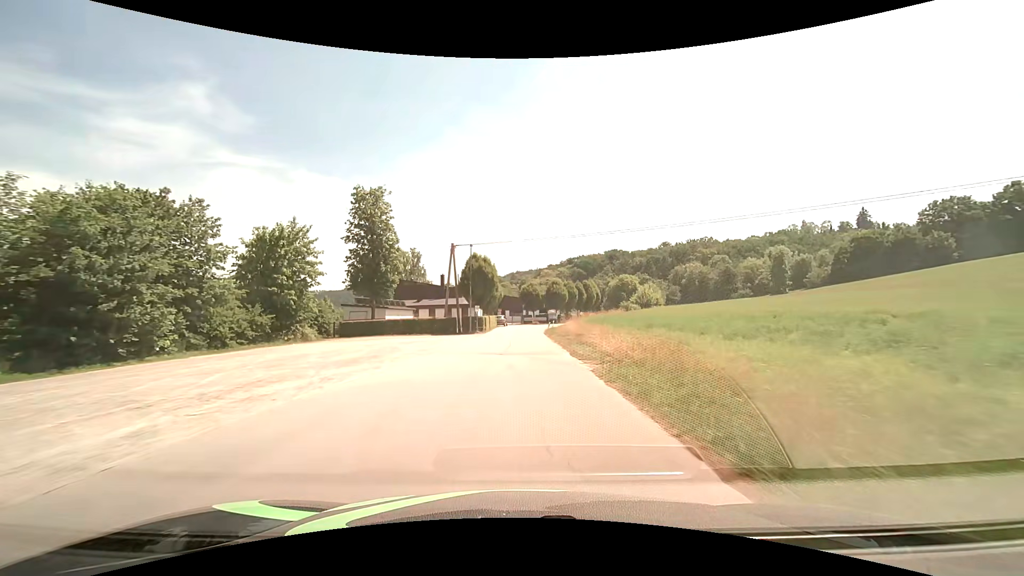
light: Day
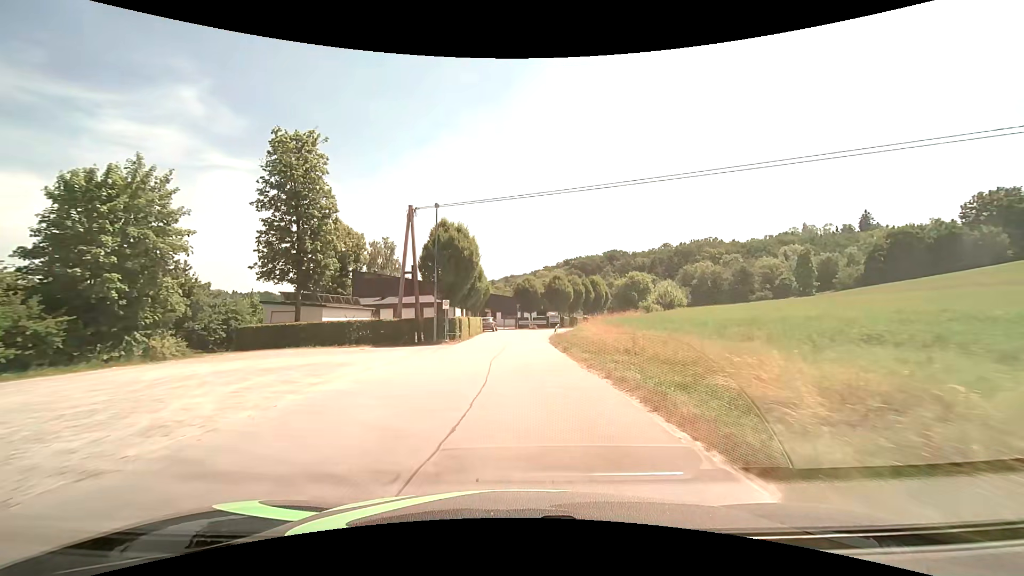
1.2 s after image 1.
(+0.1, +17.2) m; +1°
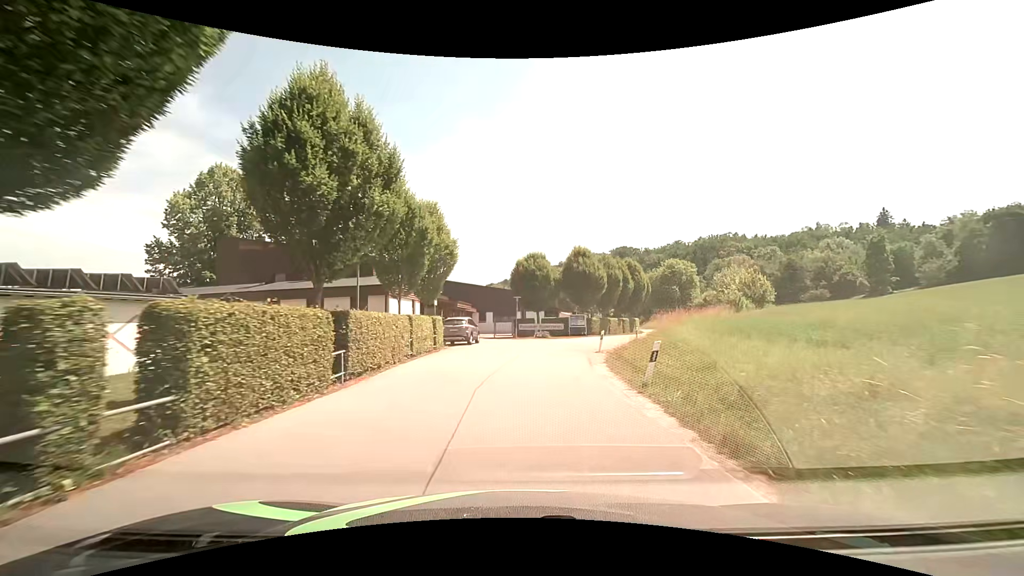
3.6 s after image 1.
(0.0, +27.3) m; 0°
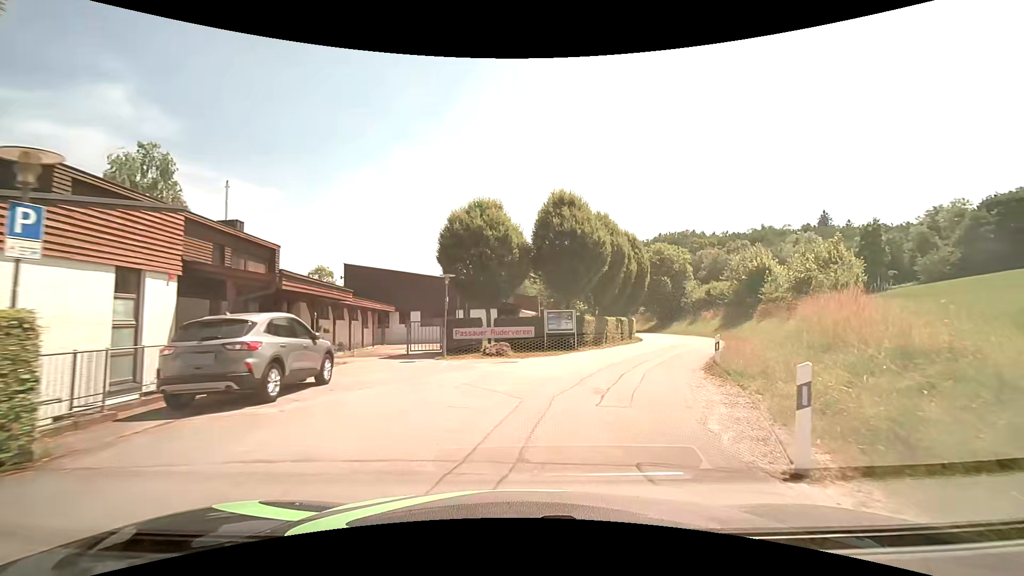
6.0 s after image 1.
(+0.6, +19.8) m; +6°
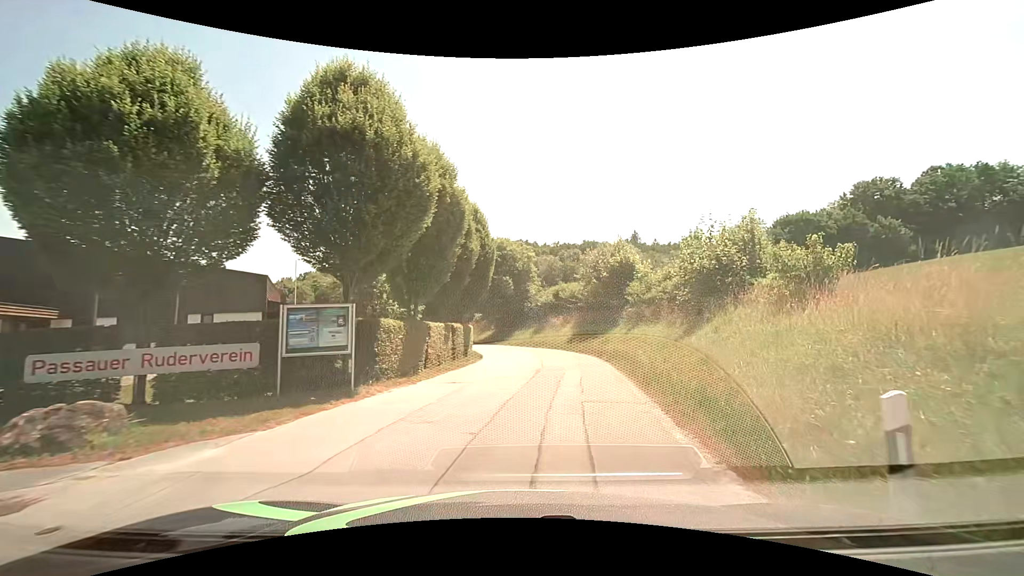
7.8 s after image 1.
(+1.9, +12.6) m; +19°
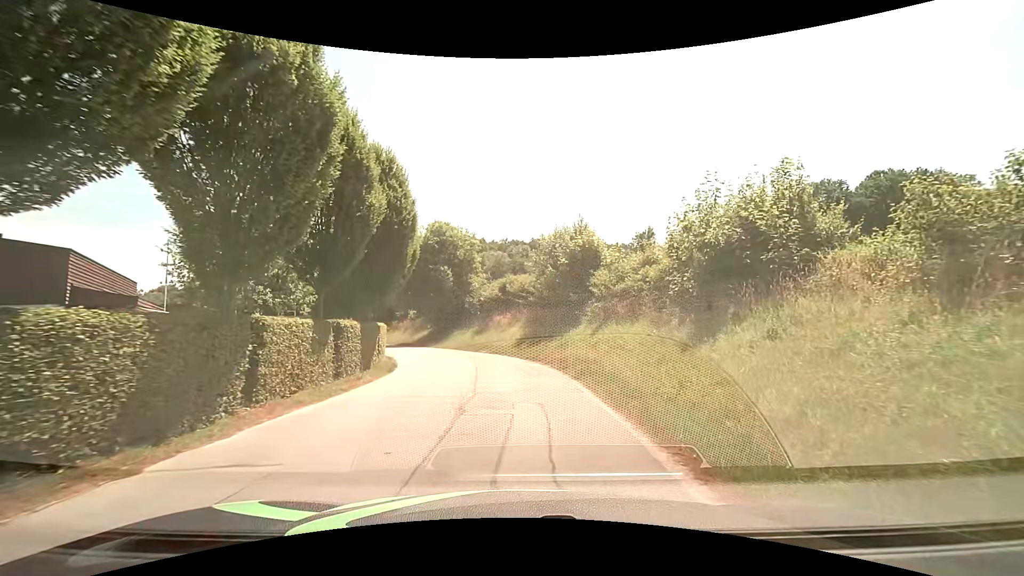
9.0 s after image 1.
(+0.5, +7.4) m; +6°
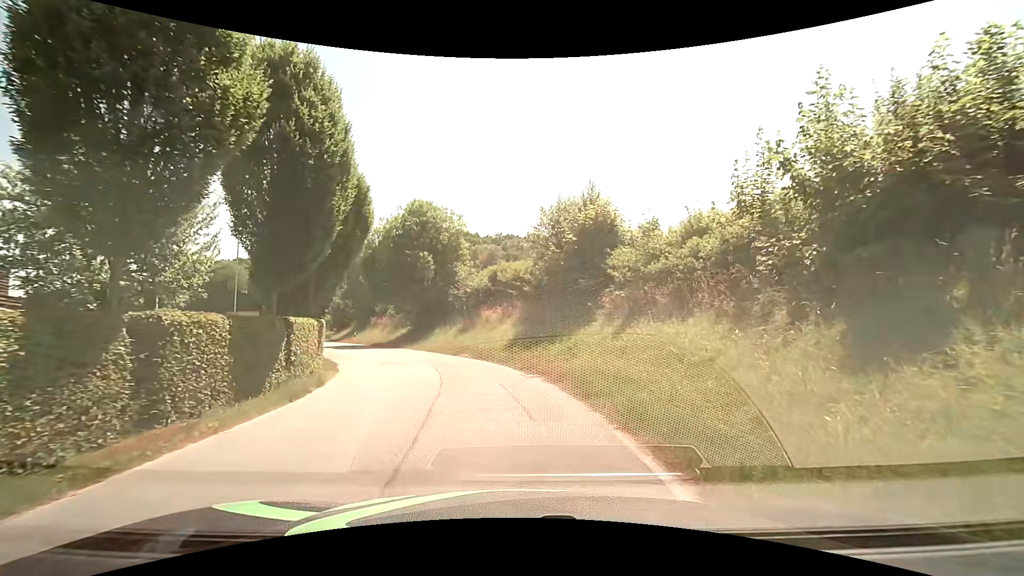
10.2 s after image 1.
(+0.1, +6.6) m; +1°
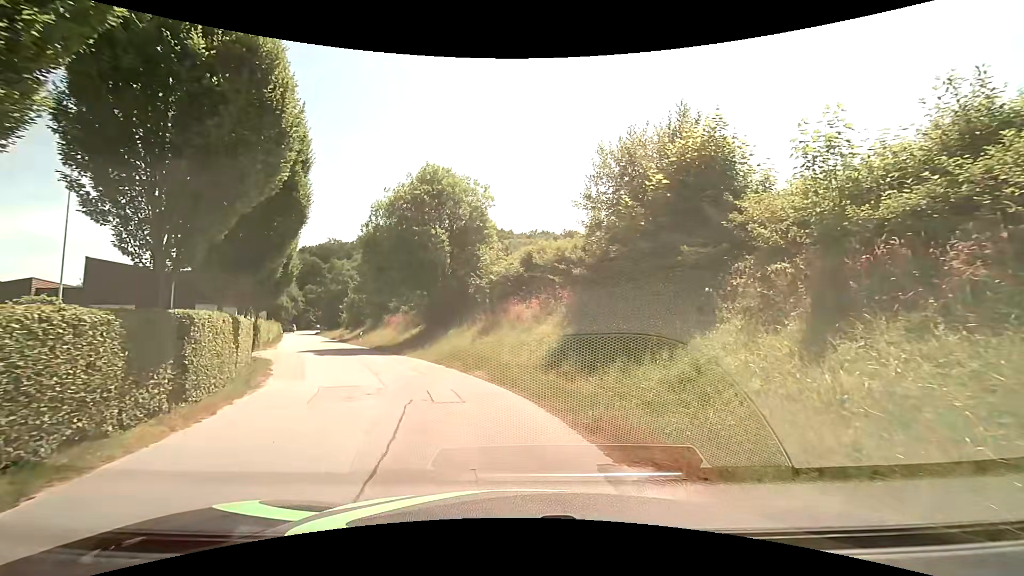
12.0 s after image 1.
(-0.3, +8.7) m; -5°
(-1, +10) (-4, +19) (-9, +28) (-13, +37) (-17, +47) (-21, +56) (-25, +65) (-29, +74) (-33, +83) (-37, +92) m
